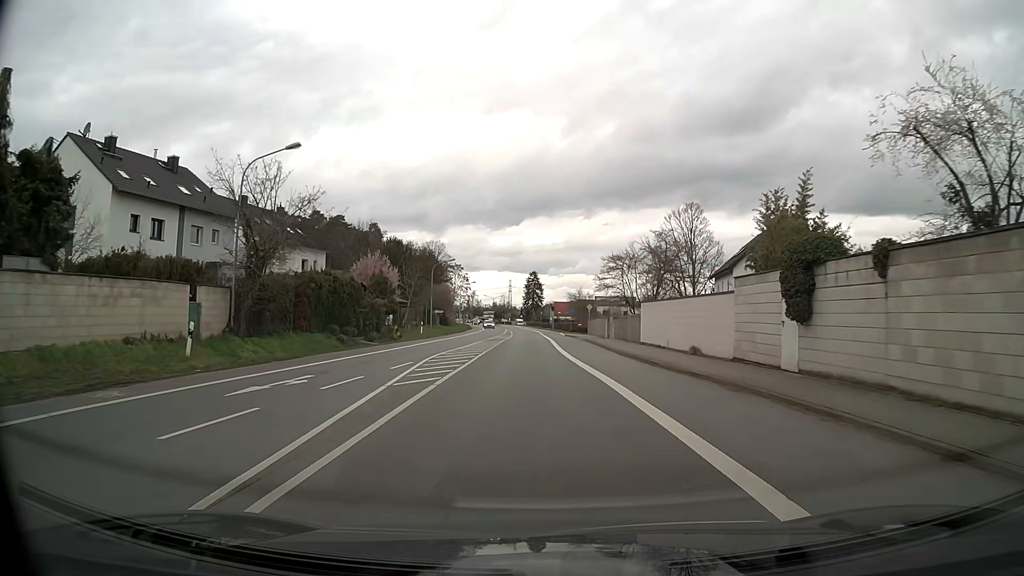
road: primary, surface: asphalt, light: Day
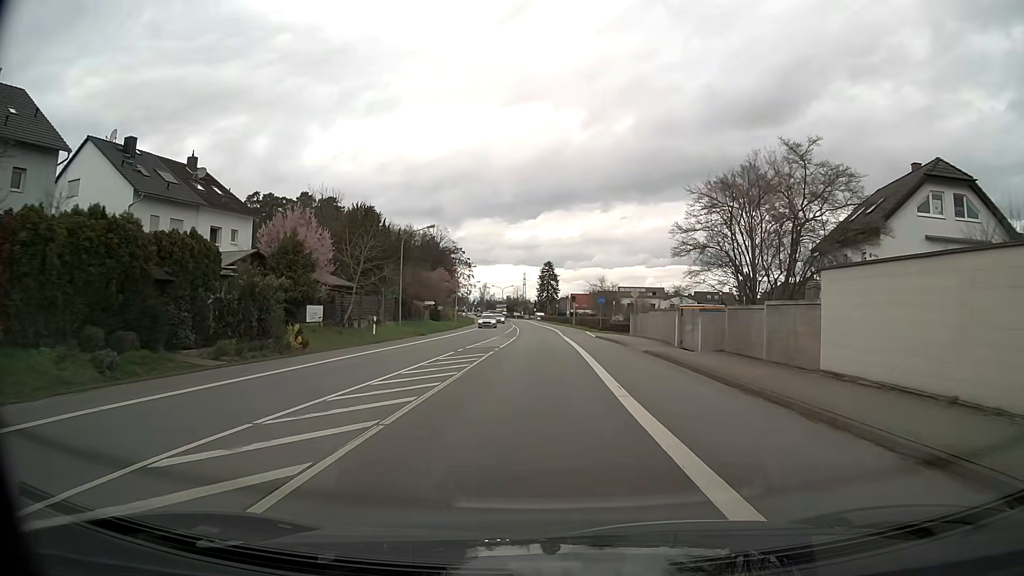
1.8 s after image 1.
(-0.3, +21.8) m; -1°
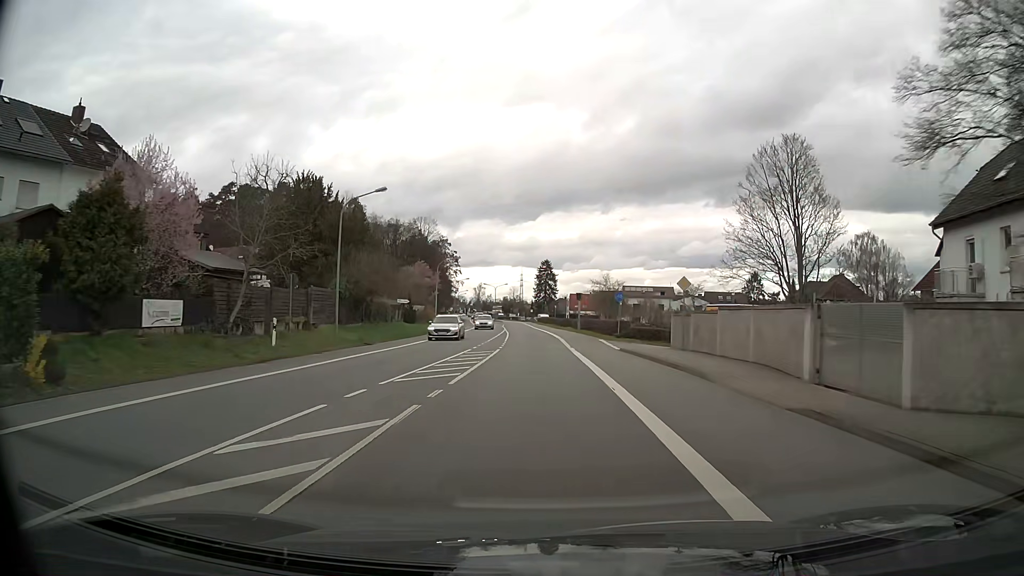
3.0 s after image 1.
(0.0, +14.7) m; 0°
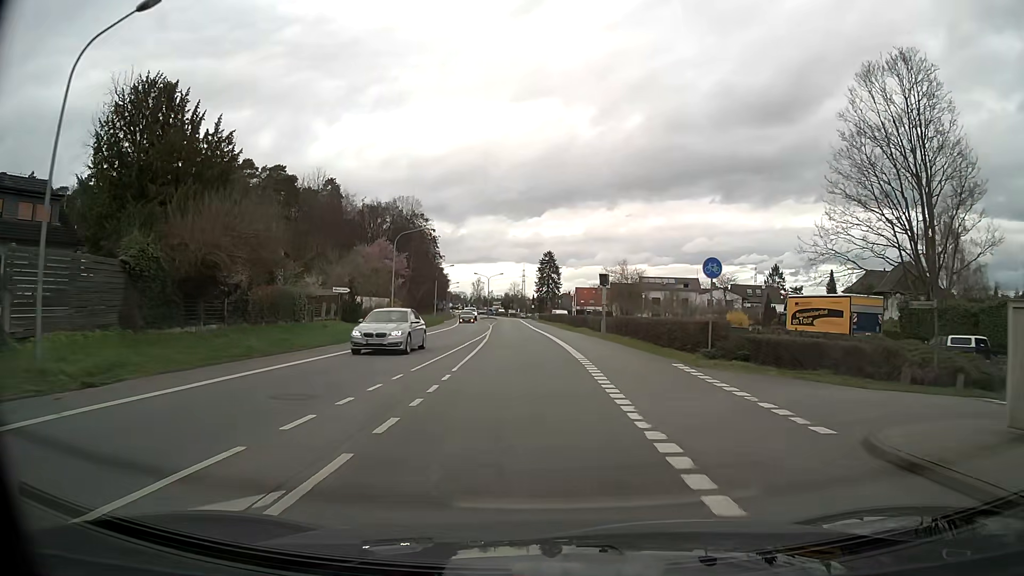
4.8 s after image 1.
(+0.1, +22.3) m; 0°
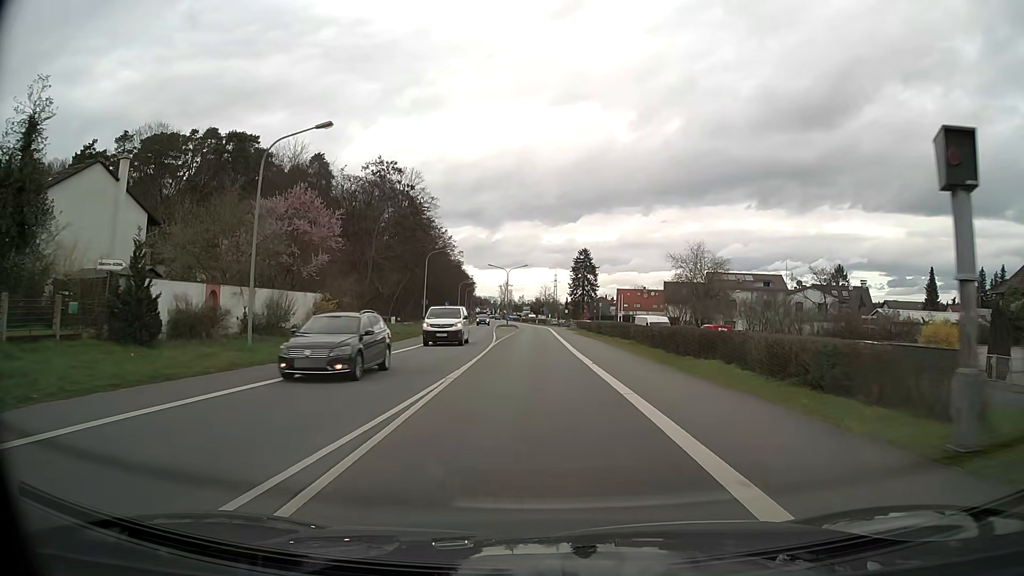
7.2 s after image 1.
(-0.8, +30.1) m; -3°
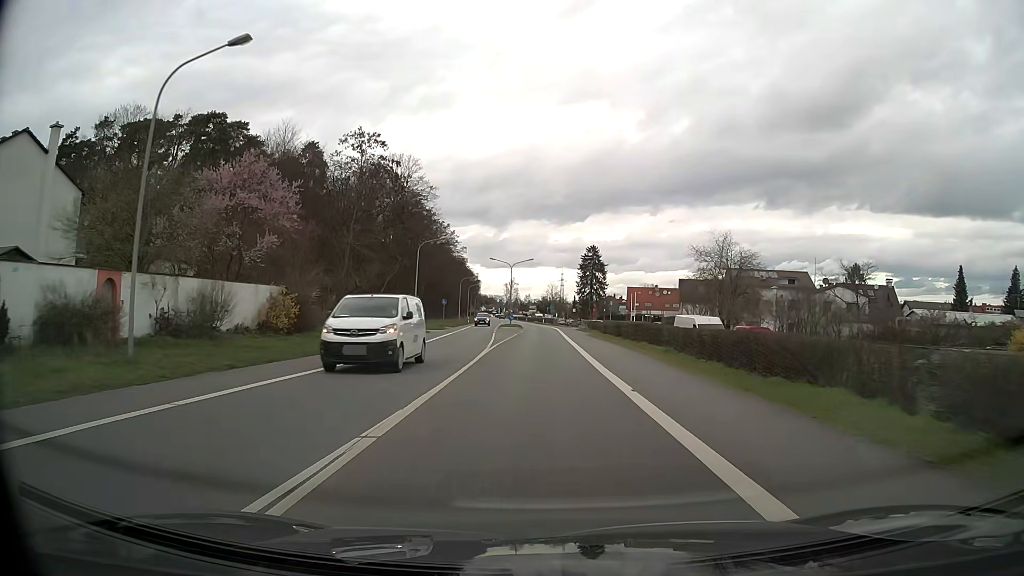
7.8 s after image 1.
(0.0, +7.6) m; 0°
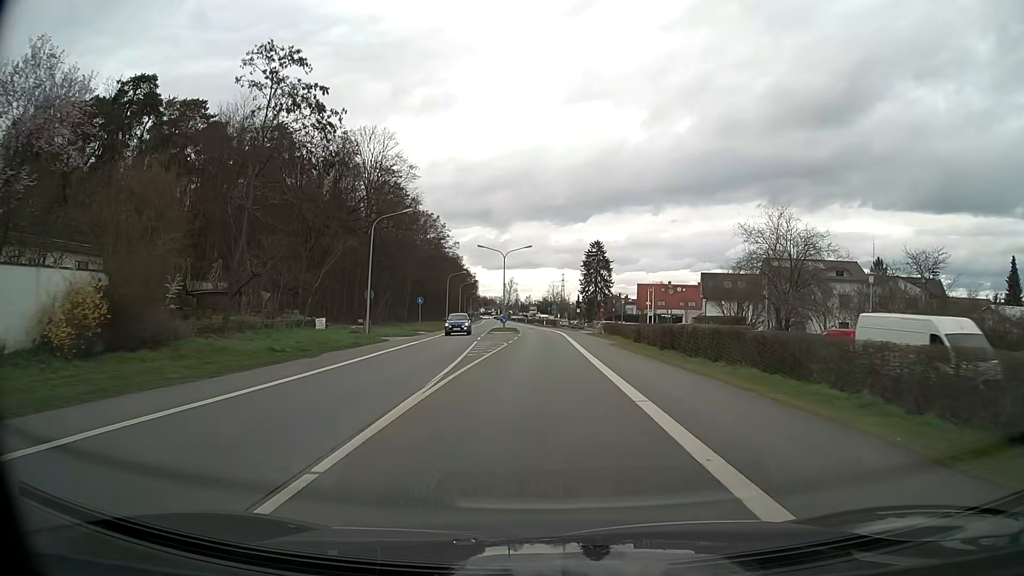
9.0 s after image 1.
(0.0, +15.2) m; 0°
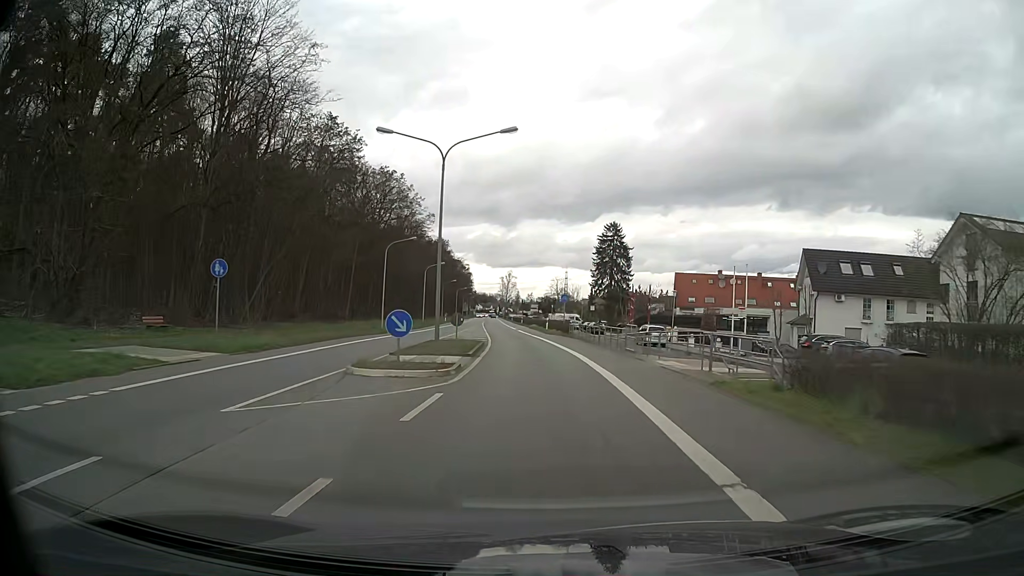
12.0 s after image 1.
(+0.1, +38.1) m; 0°
(0, +10) (0, +20) (-1, +30) (-2, +40) (-2, +50) (-3, +60) (-4, +70) (-5, +80) (-6, +90) (-7, +100) m
